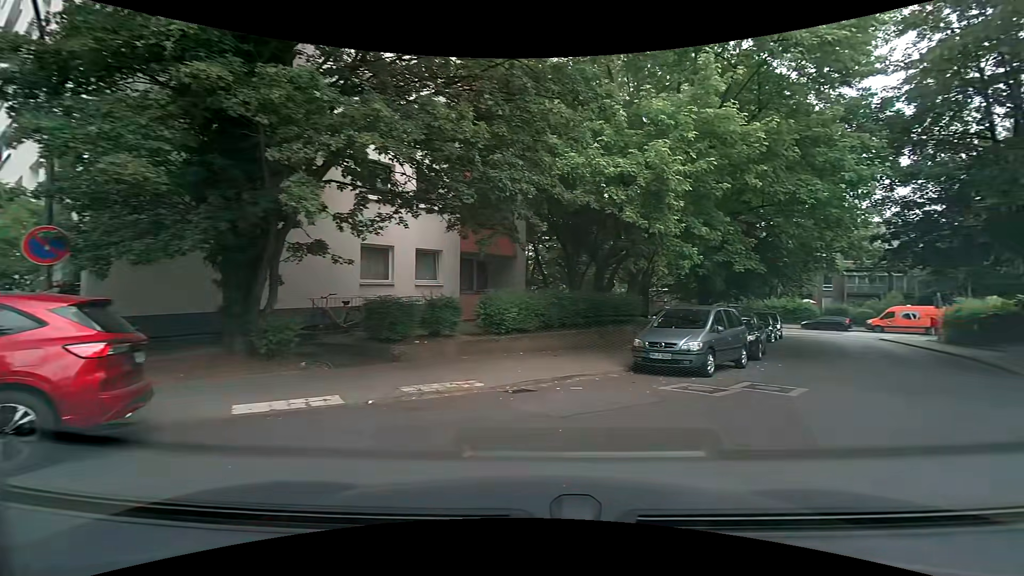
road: residential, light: Day
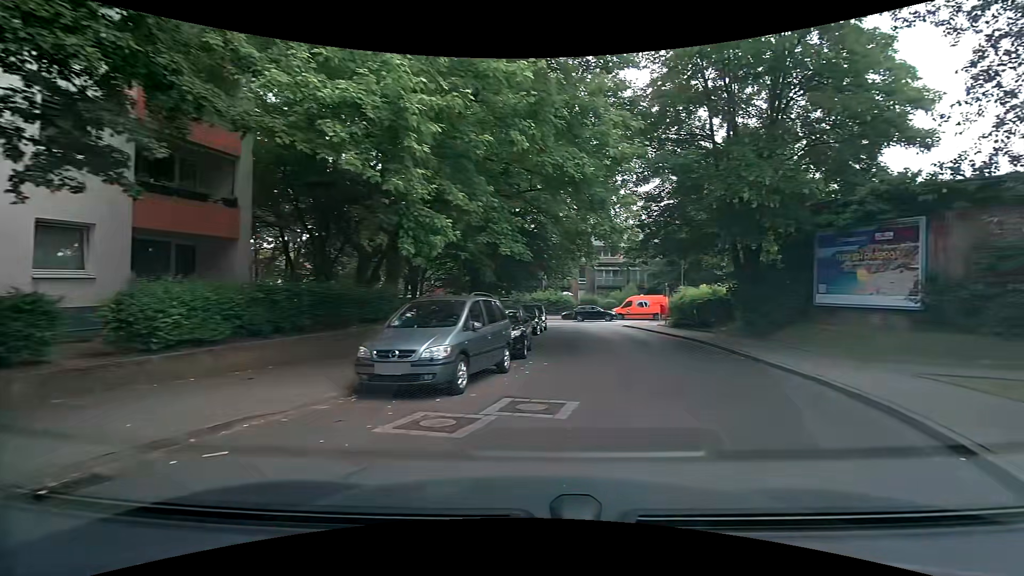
(+0.9, +3.8) m; +25°
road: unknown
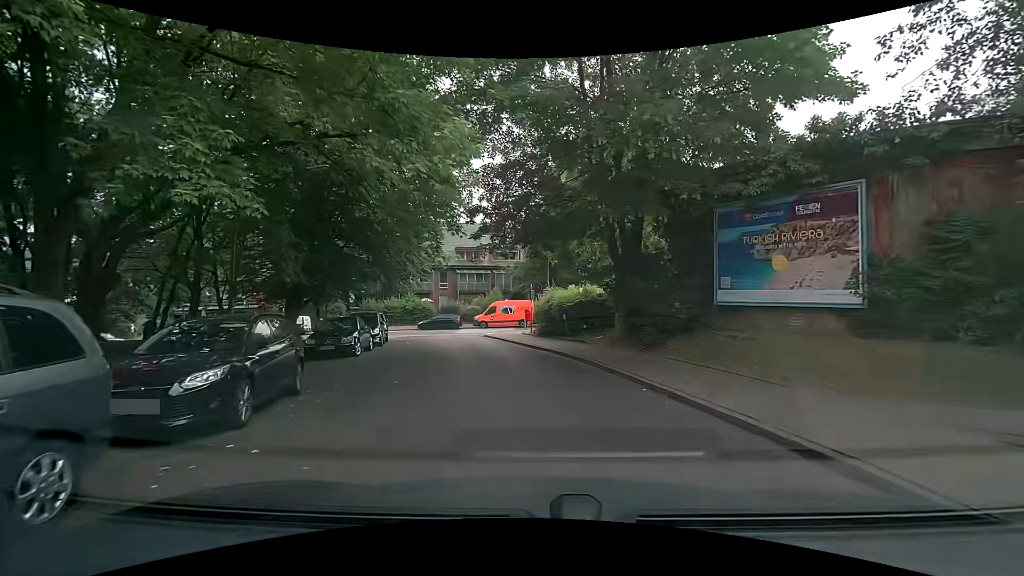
(+1.4, +6.8) m; +14°
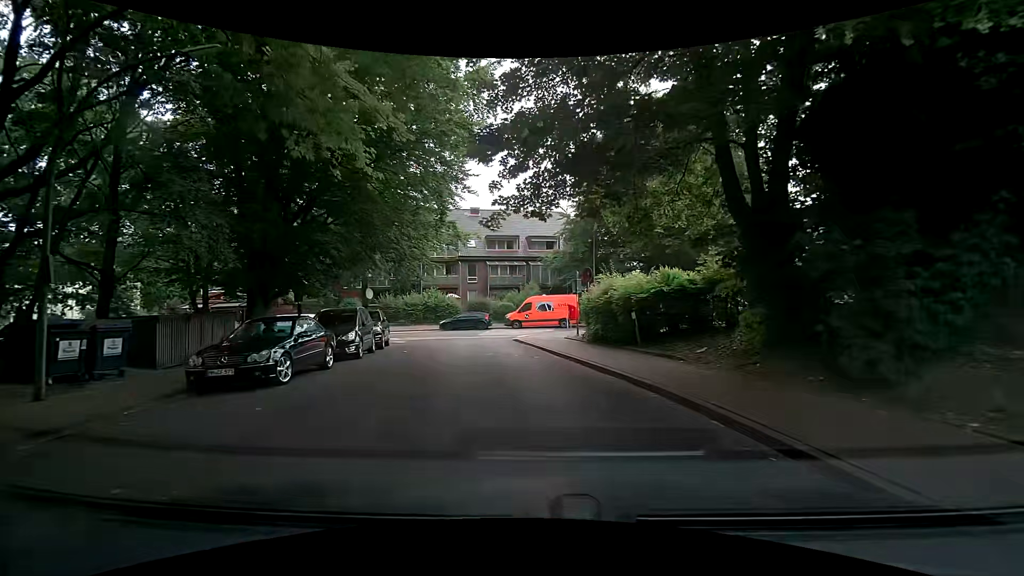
(-0.1, +7.8) m; -2°
